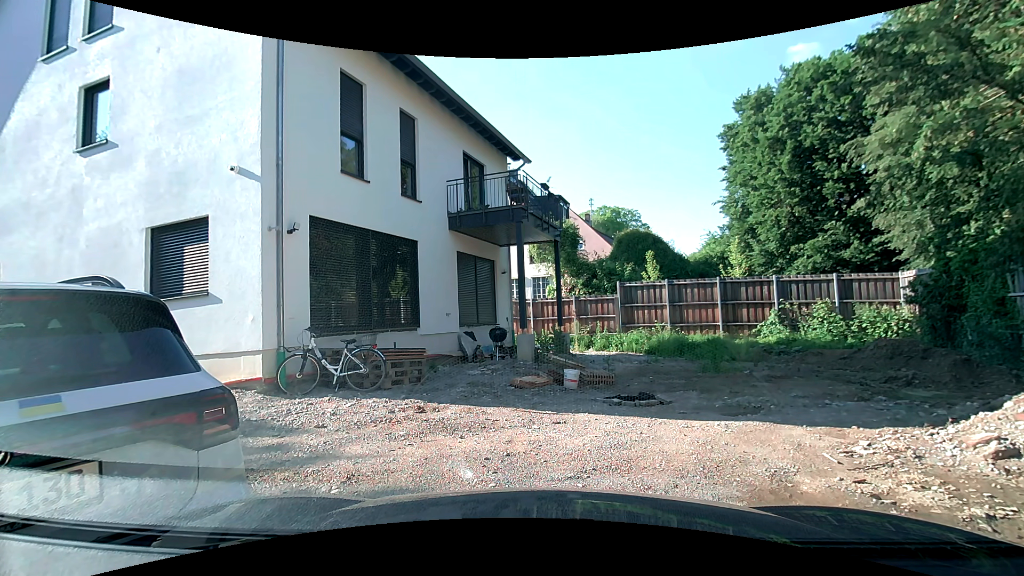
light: Day
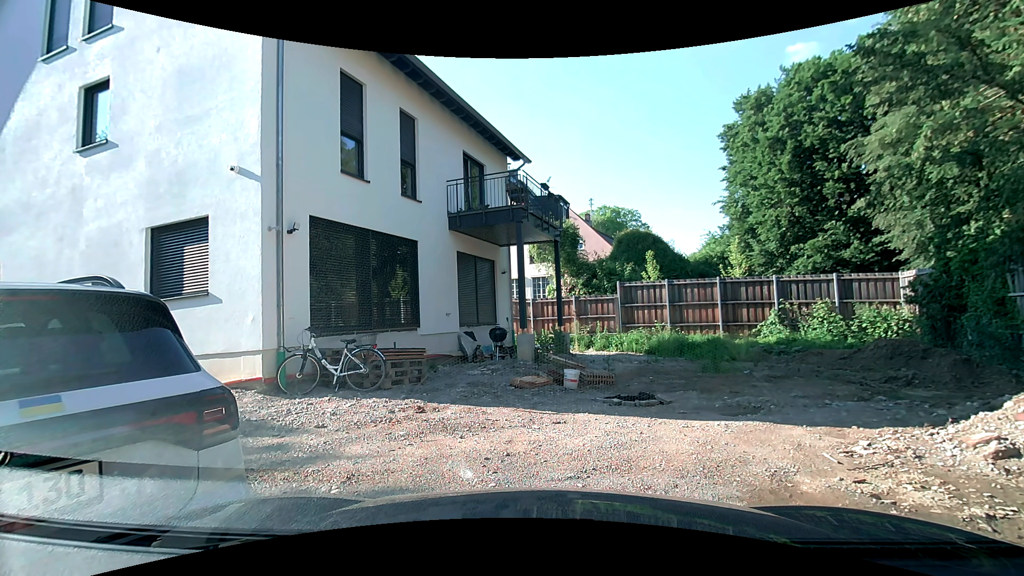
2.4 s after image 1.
(0.0, 0.0) m; 0°
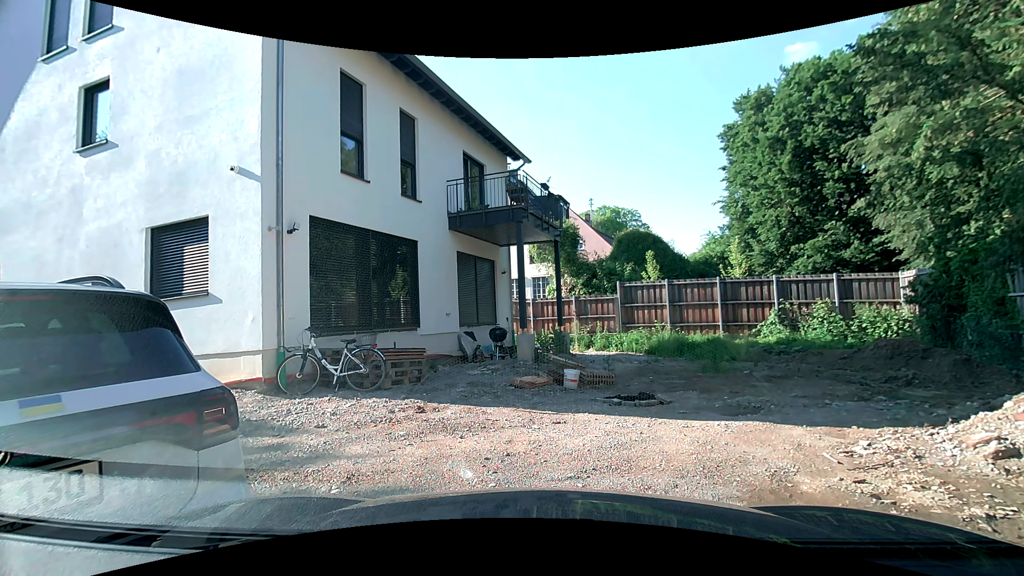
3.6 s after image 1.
(0.0, 0.0) m; 0°
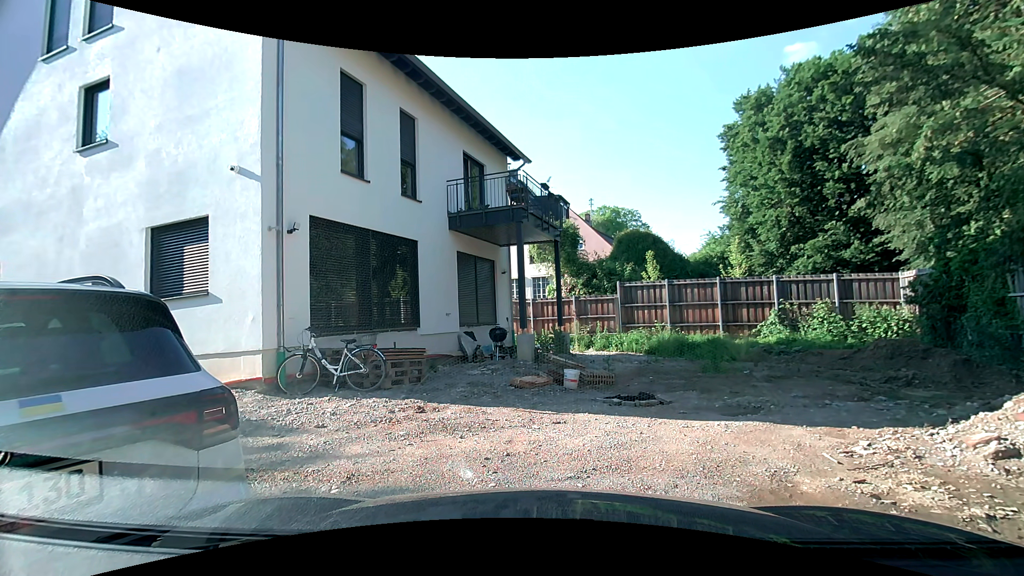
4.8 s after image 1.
(0.0, 0.0) m; 0°
